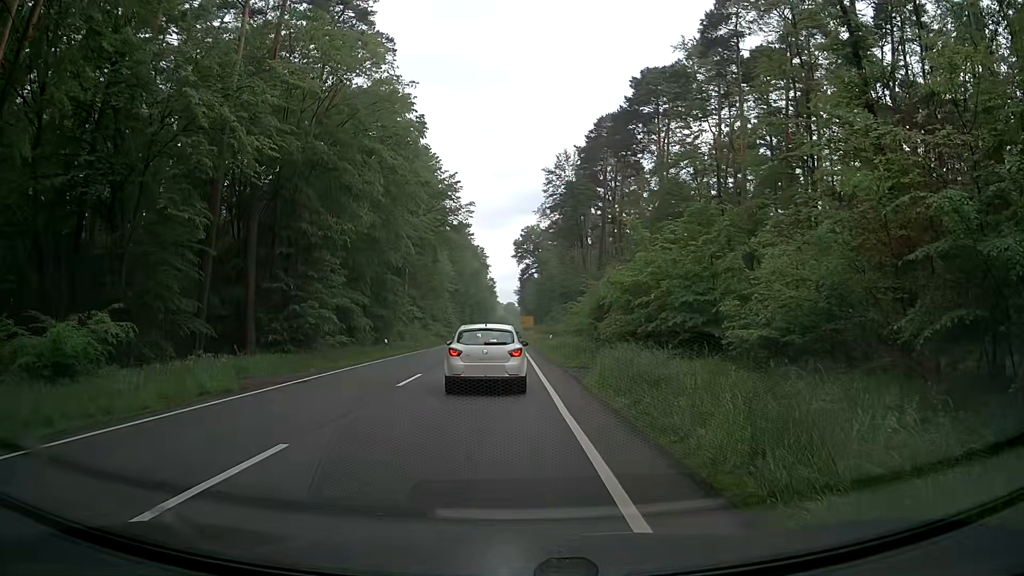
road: primary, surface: asphalt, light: Day
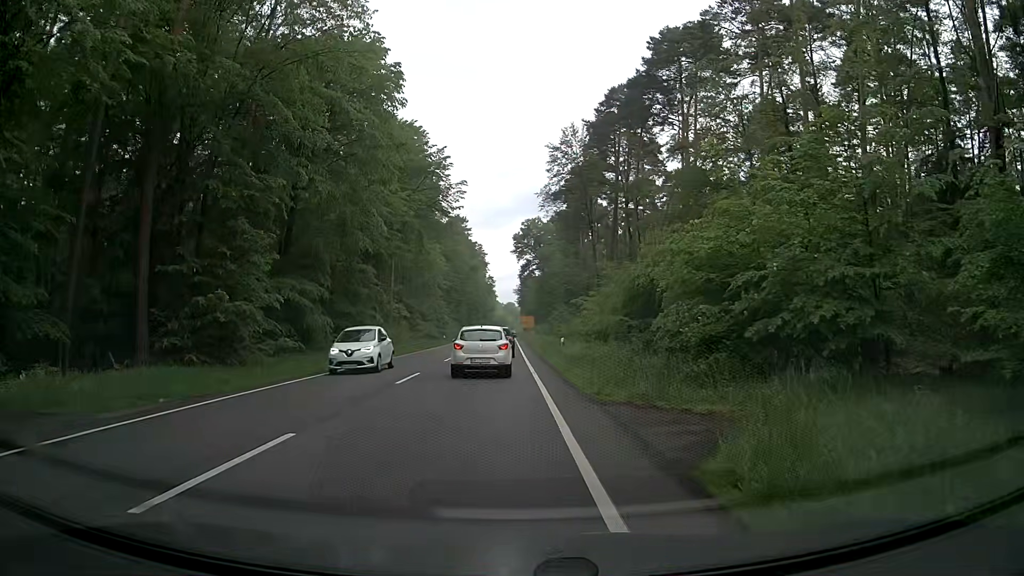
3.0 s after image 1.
(+0.2, +11.8) m; 0°
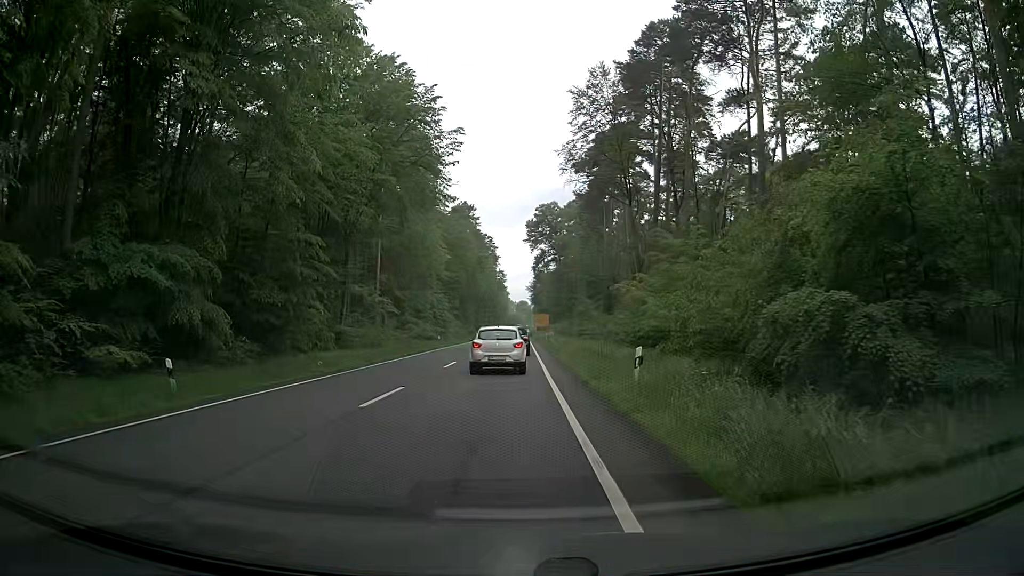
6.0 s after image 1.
(+0.2, +17.6) m; 0°
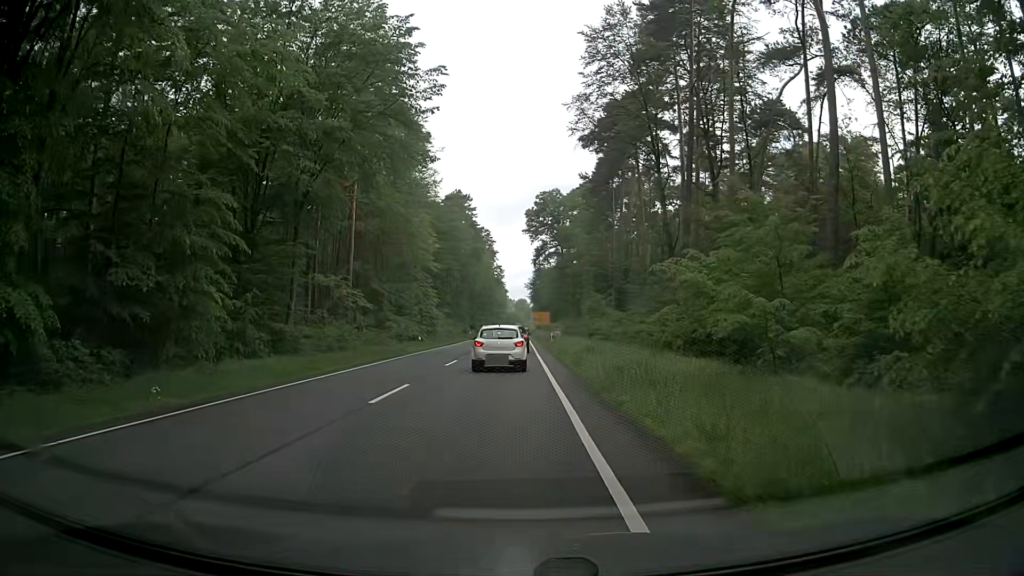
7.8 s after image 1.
(+0.1, +11.9) m; +2°
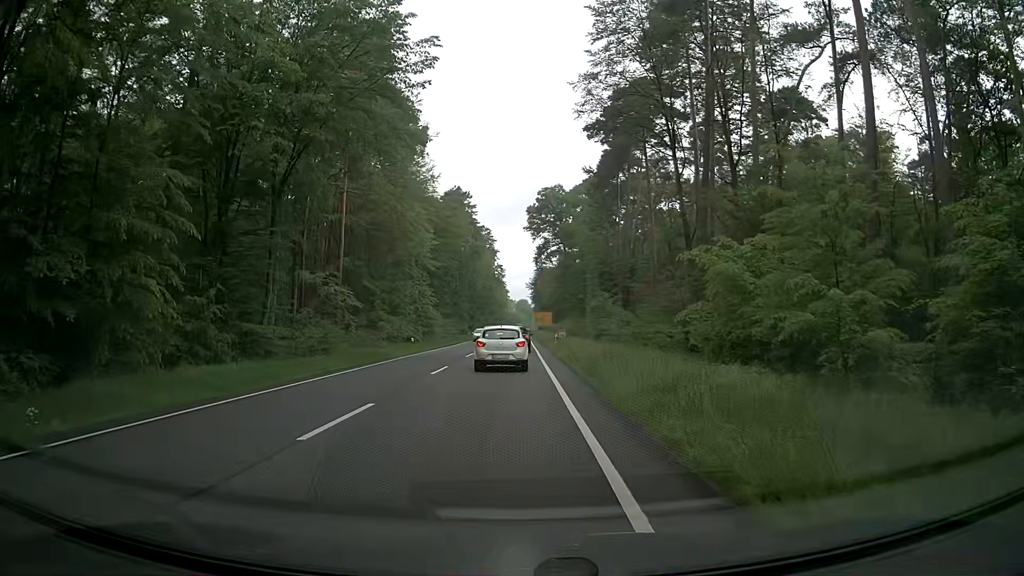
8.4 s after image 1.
(-0.1, +4.2) m; -2°
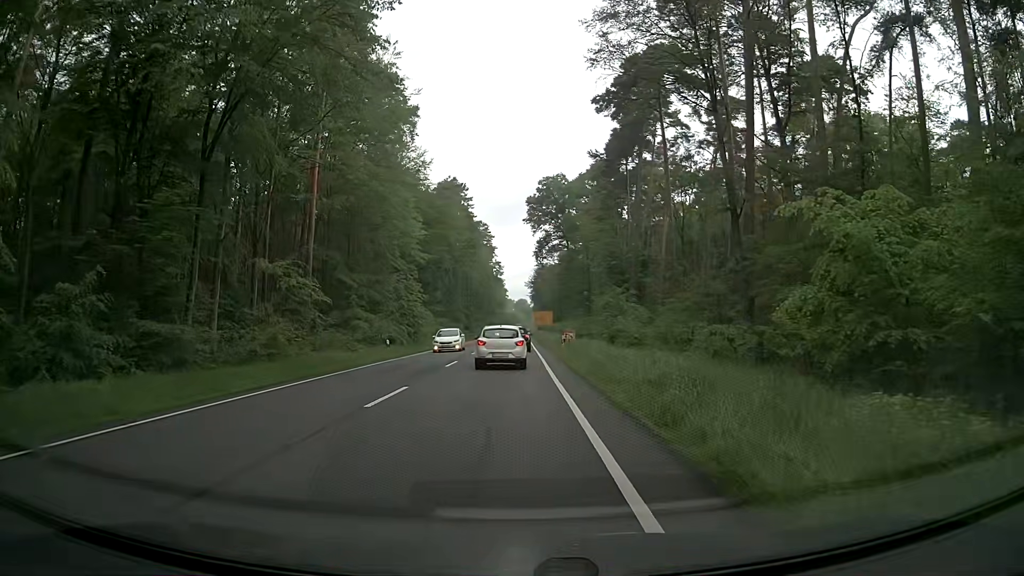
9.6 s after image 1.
(+0.2, +8.9) m; +2°
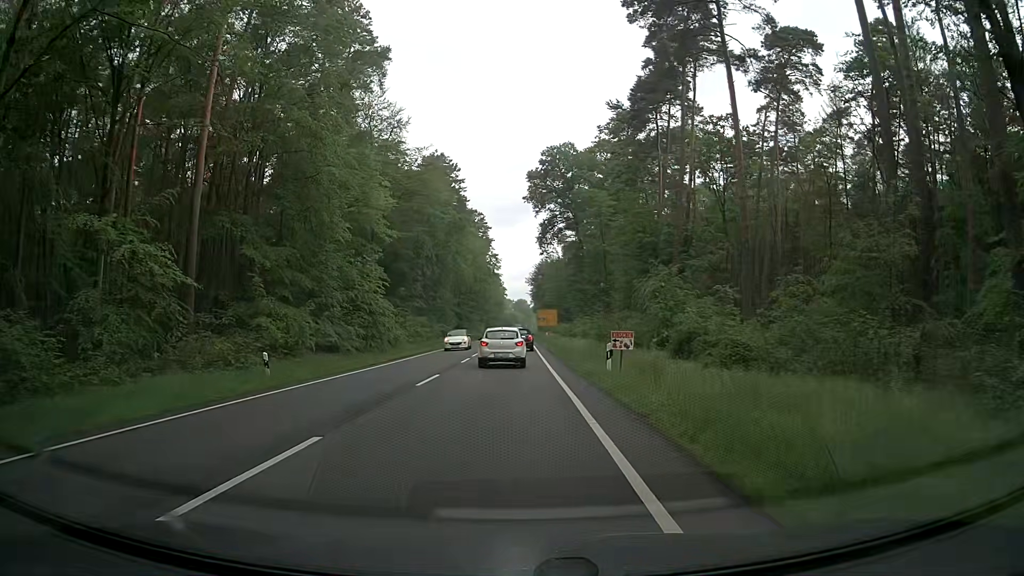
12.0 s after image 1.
(-0.4, +19.7) m; -1°
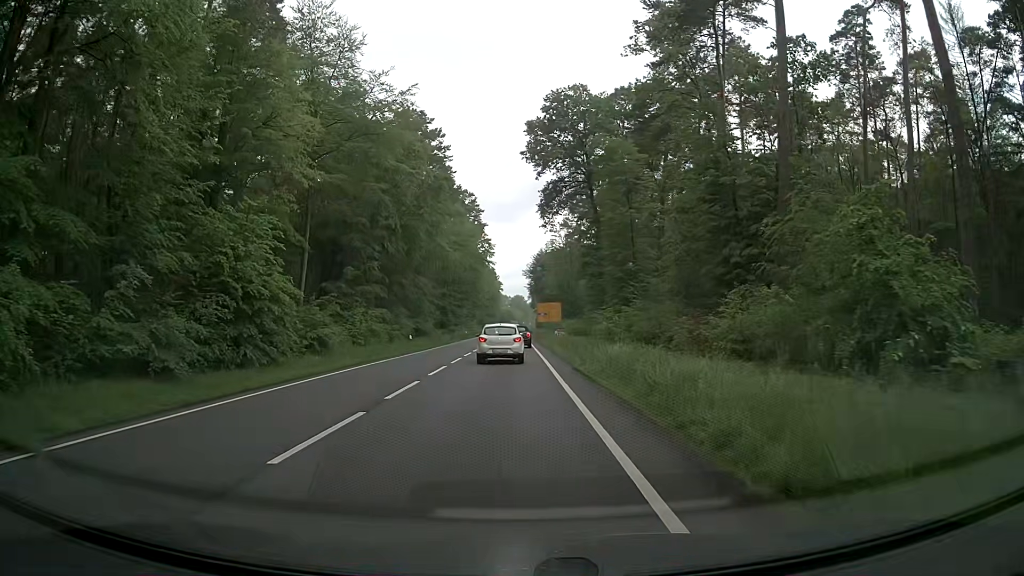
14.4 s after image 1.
(0.0, +22.1) m; -1°
